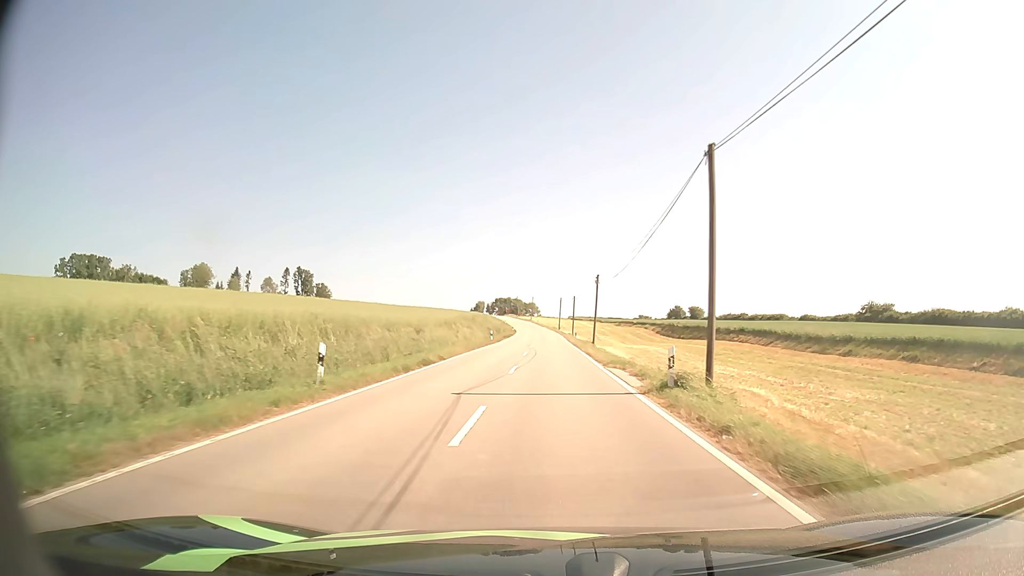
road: tertiary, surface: asphalt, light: Day
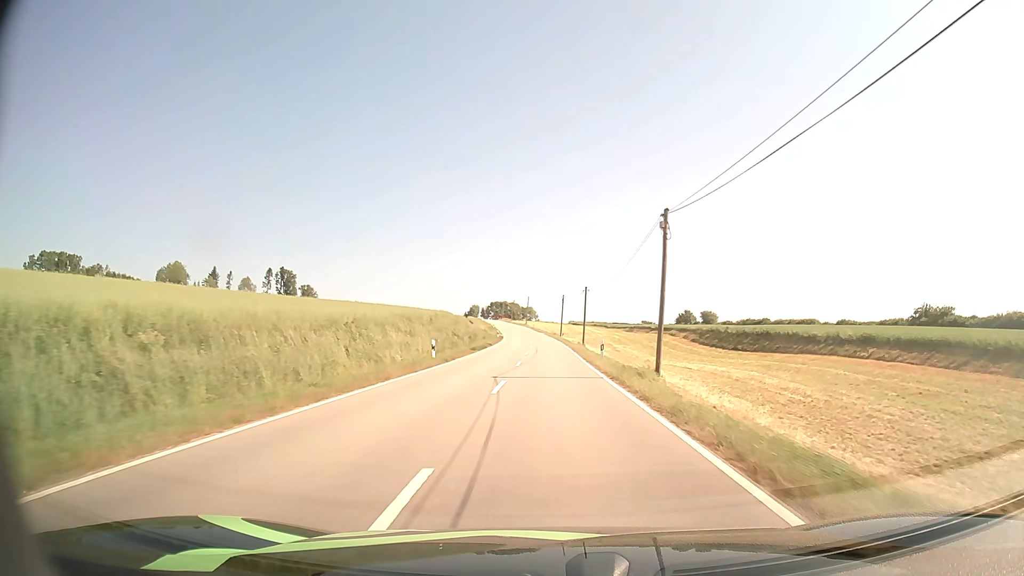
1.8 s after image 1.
(0.0, +29.6) m; 0°
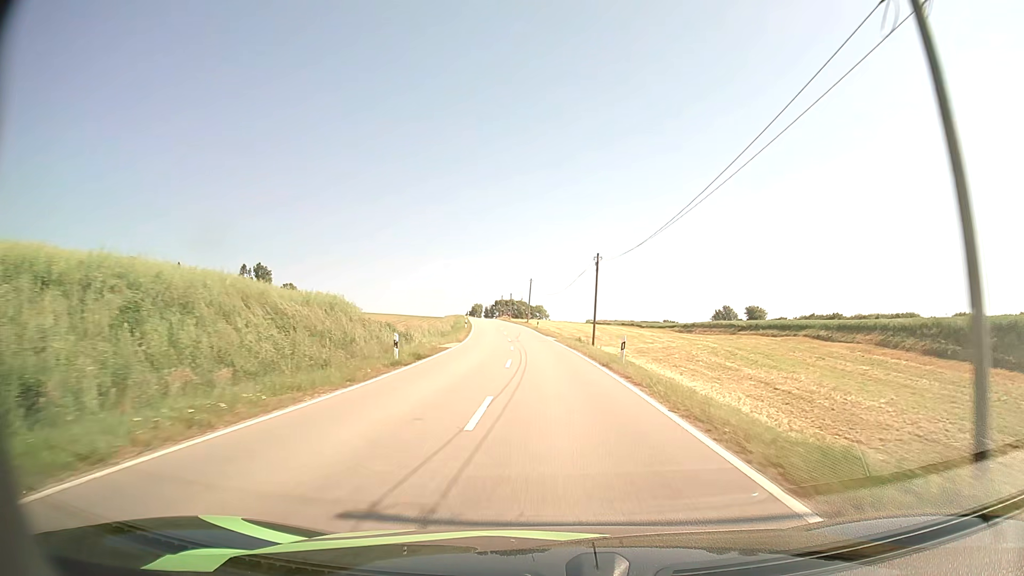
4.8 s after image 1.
(-0.3, +54.5) m; -1°
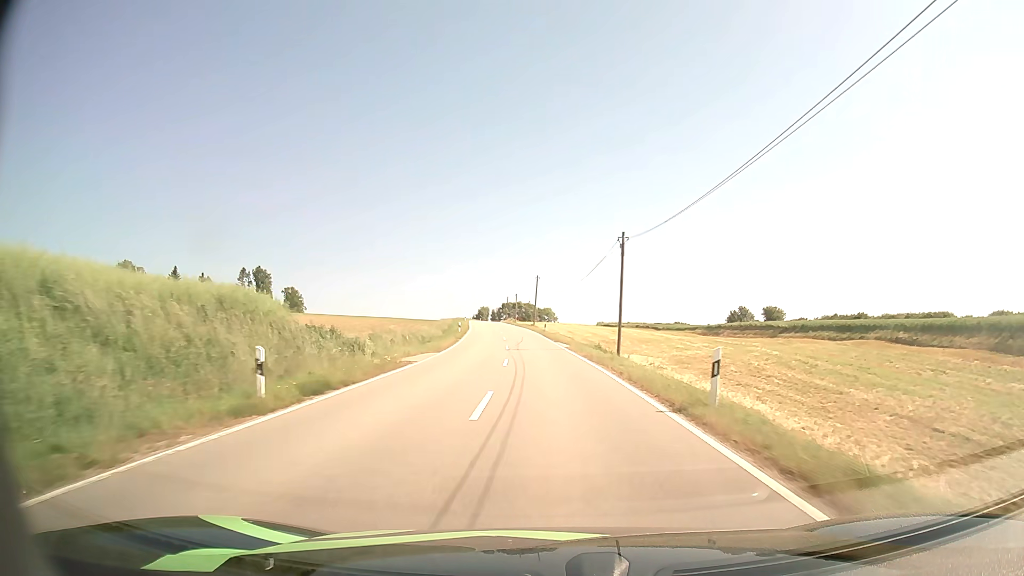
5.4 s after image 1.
(-0.1, +11.2) m; -1°
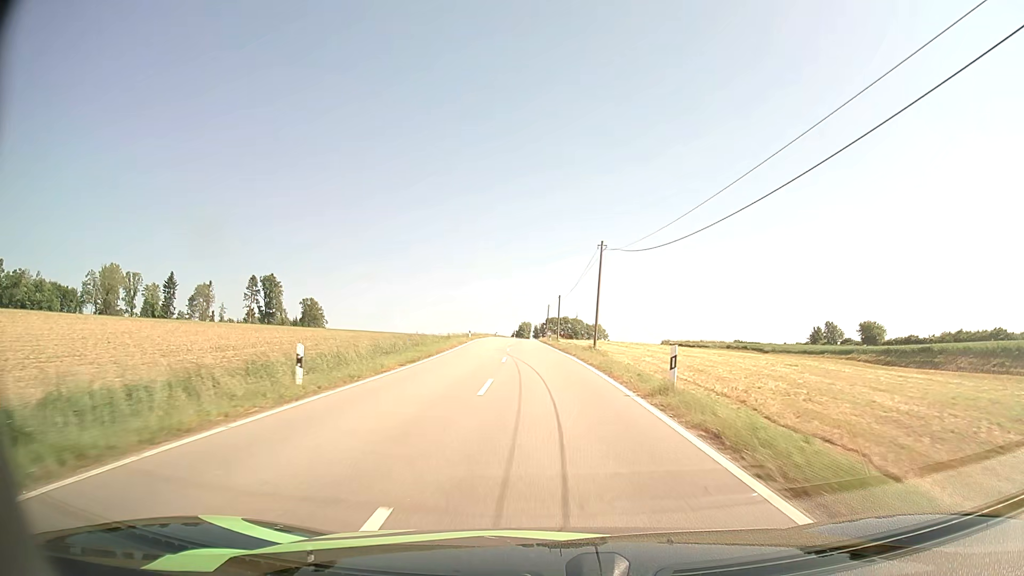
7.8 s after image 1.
(-1.7, +44.8) m; -4°
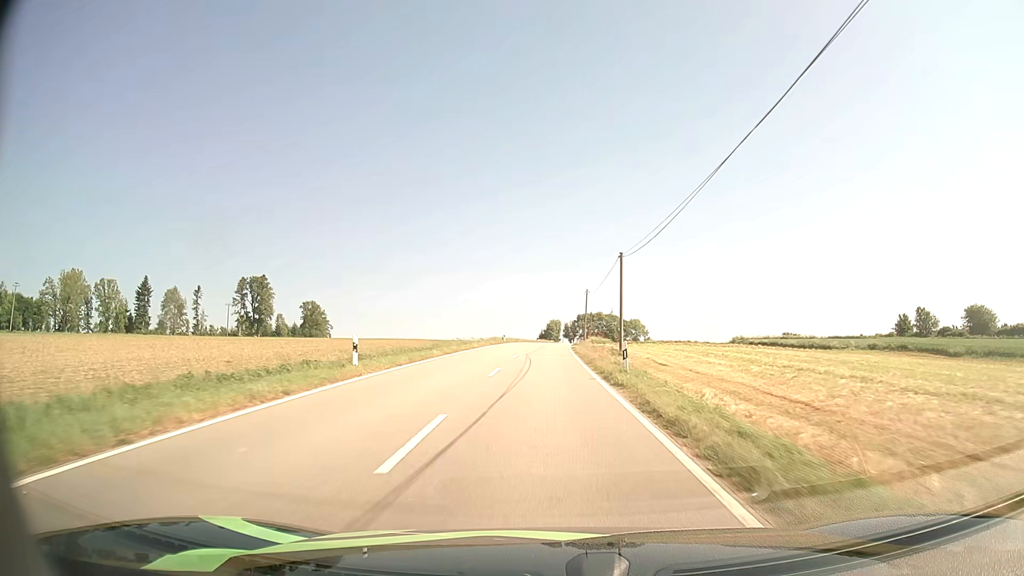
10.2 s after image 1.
(-1.0, +42.9) m; -2°
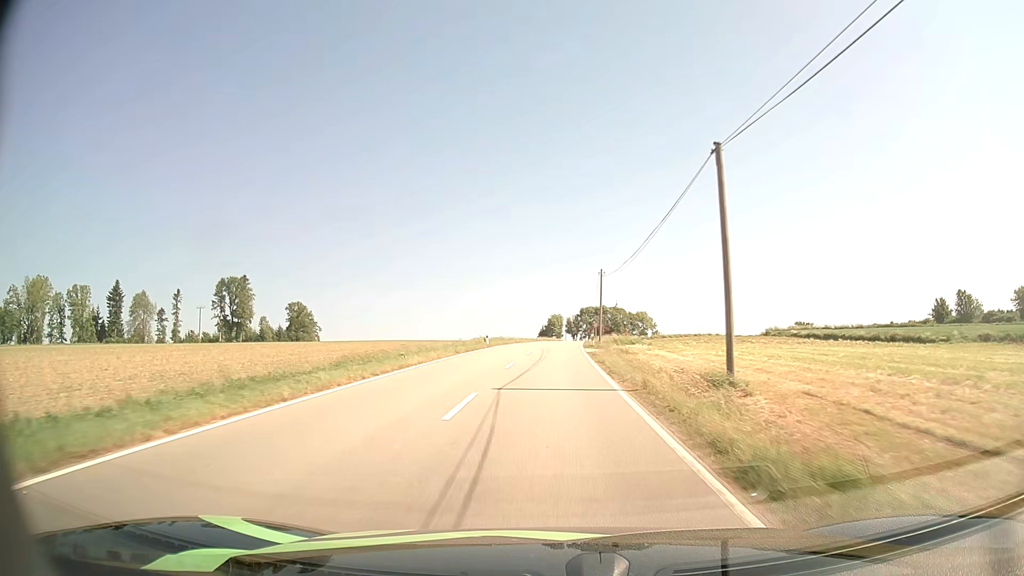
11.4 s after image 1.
(-0.1, +20.5) m; 0°
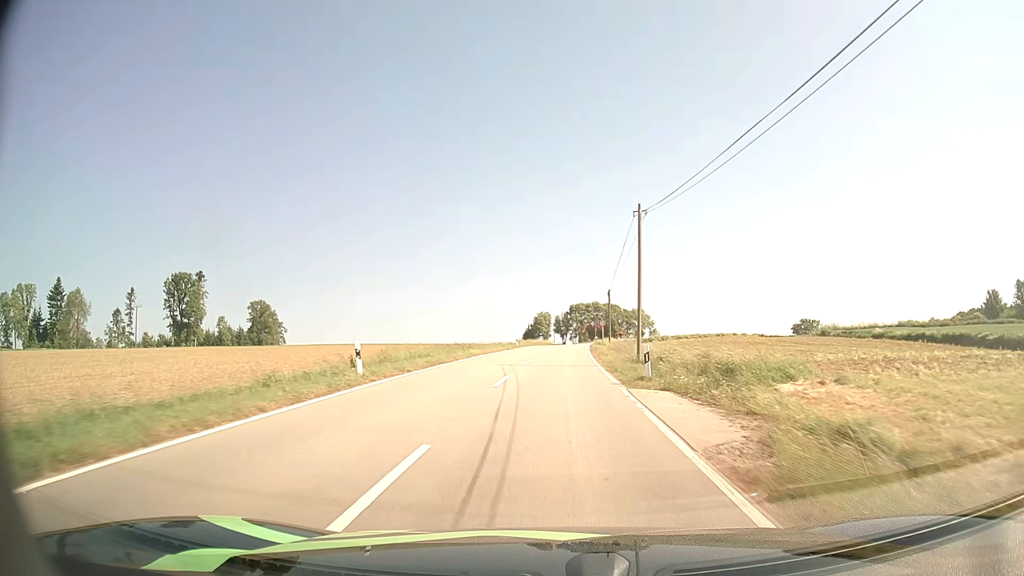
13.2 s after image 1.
(+0.2, +29.8) m; +1°
(0, +10) (0, +20) (+1, +30) (+1, +40) (+1, +50) (+2, +60) (+3, +70) (+3, +80) (+4, +90) (+5, +100) m
